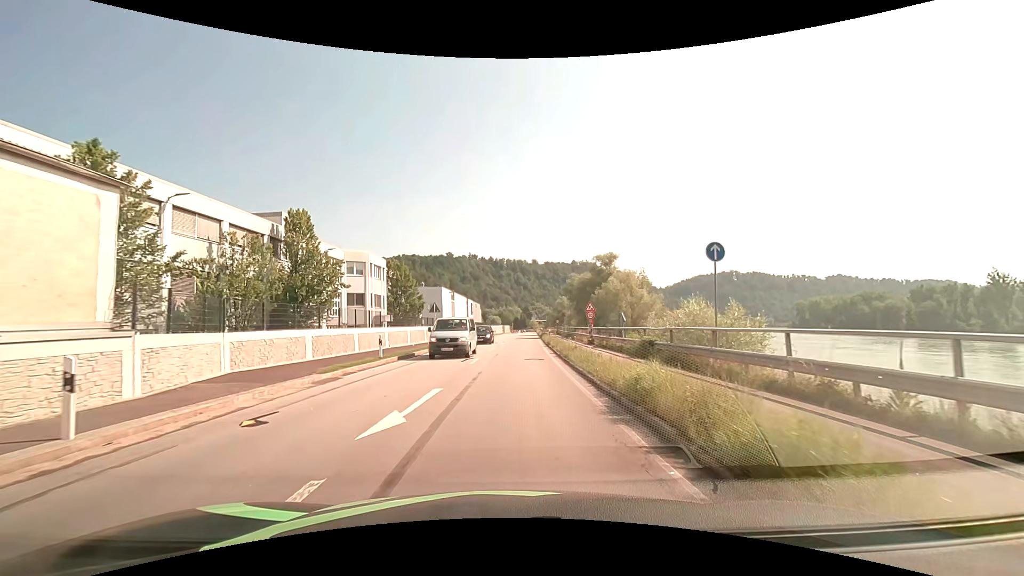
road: primary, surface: asphalt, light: Day
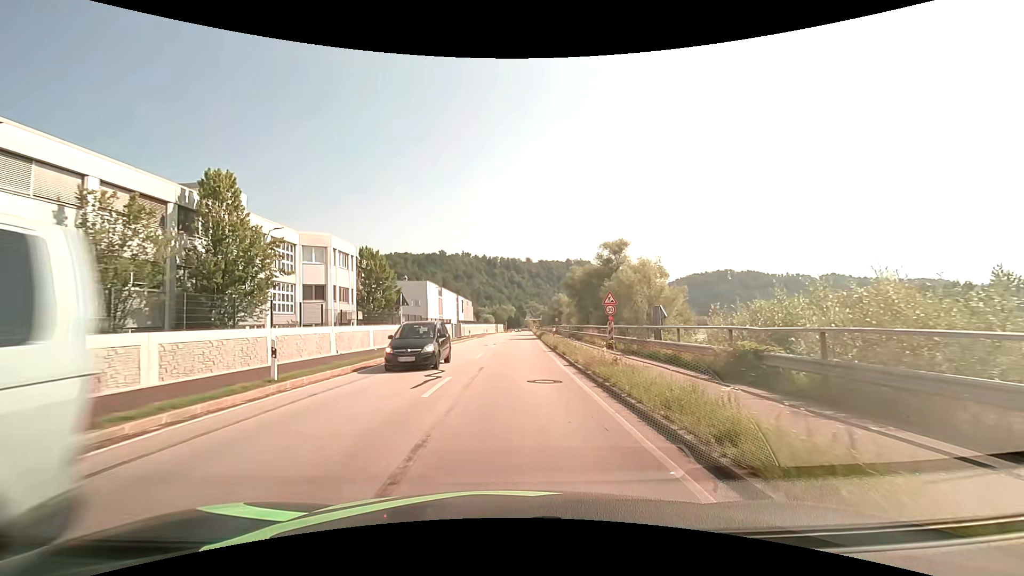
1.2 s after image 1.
(0.0, +9.4) m; +1°
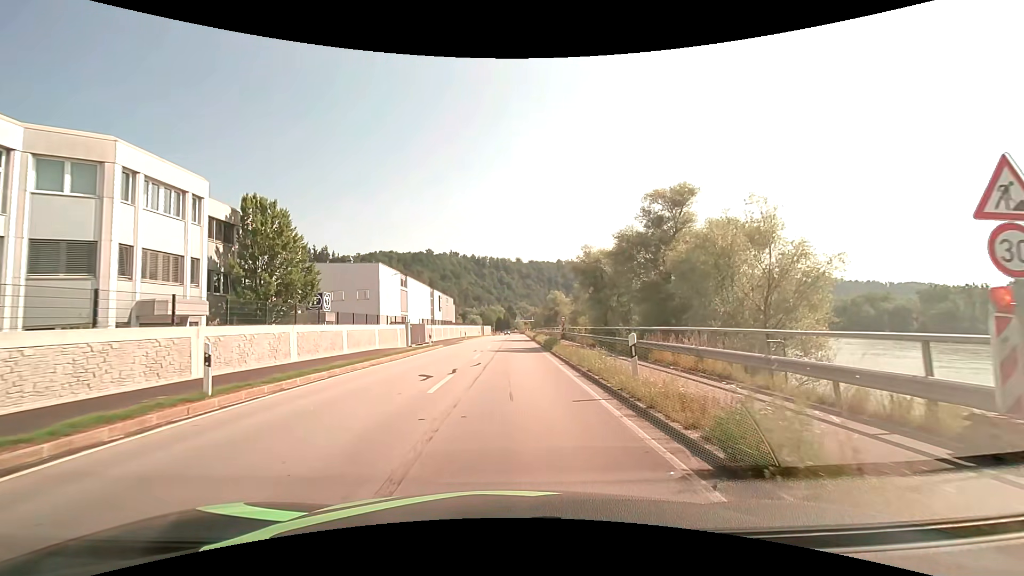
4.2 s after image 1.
(+0.3, +22.9) m; +1°
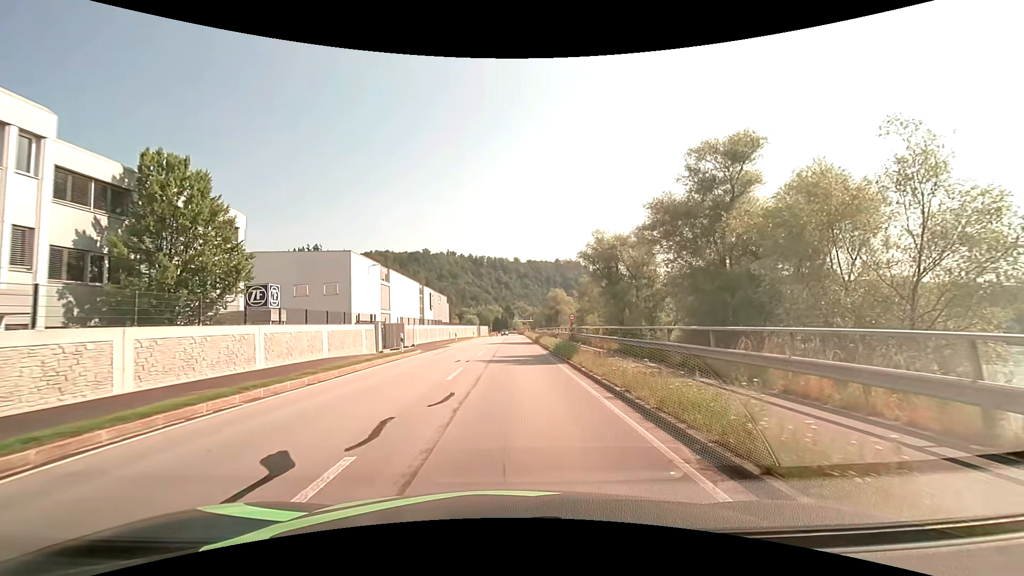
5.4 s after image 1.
(0.0, +9.0) m; 0°
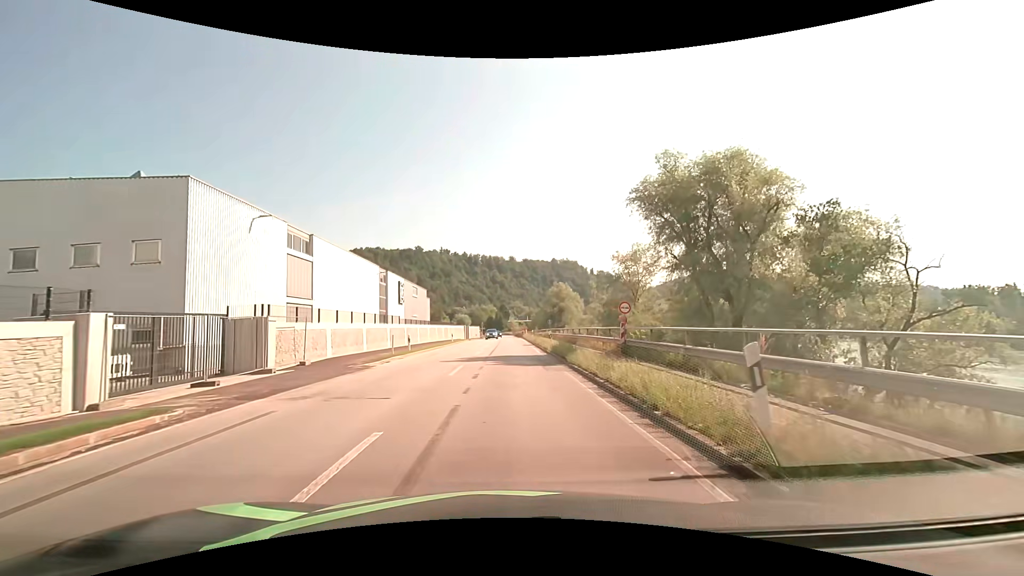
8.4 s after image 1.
(+0.2, +22.4) m; +1°
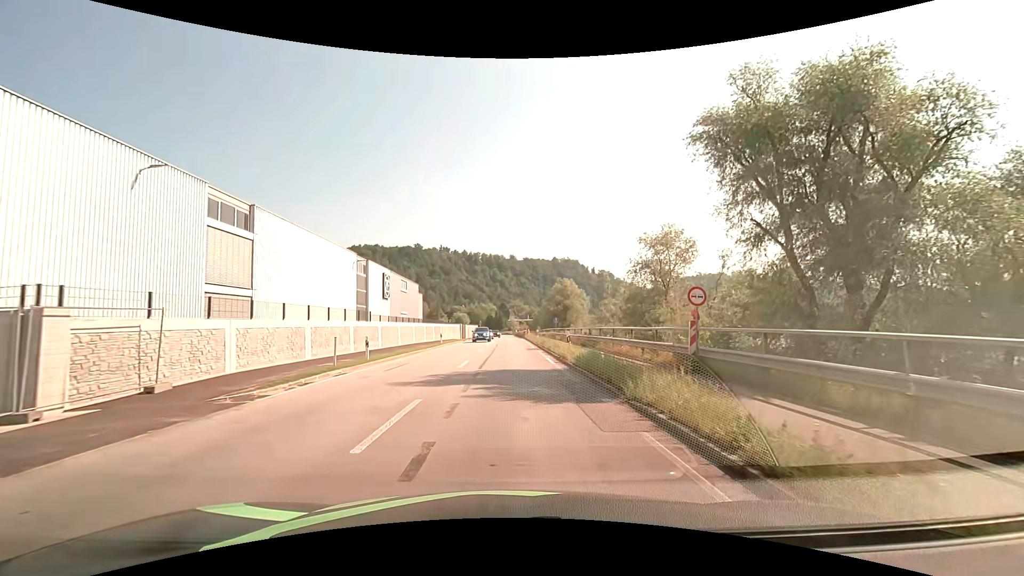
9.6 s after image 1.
(0.0, +8.9) m; 0°
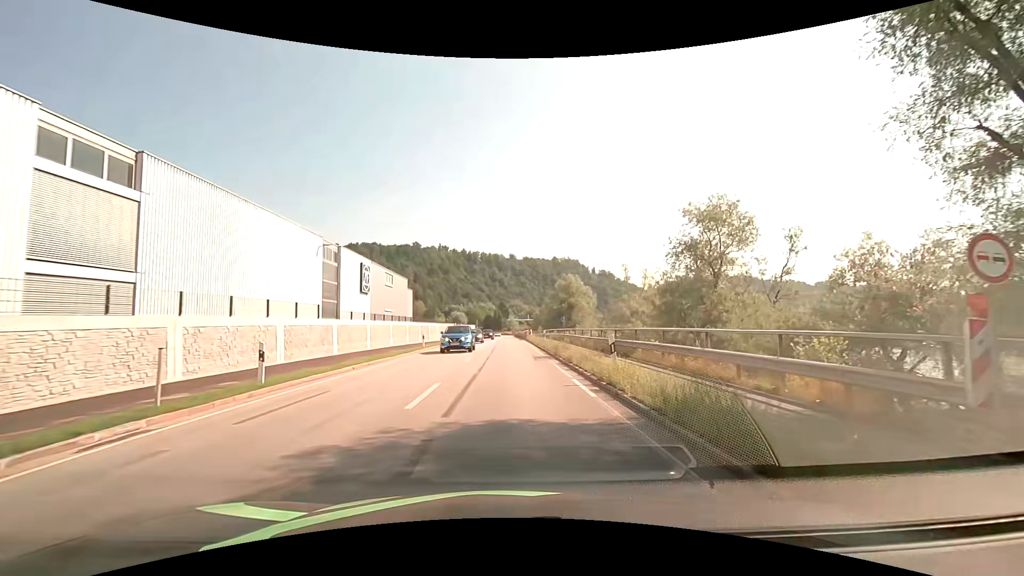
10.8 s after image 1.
(0.0, +8.9) m; +1°
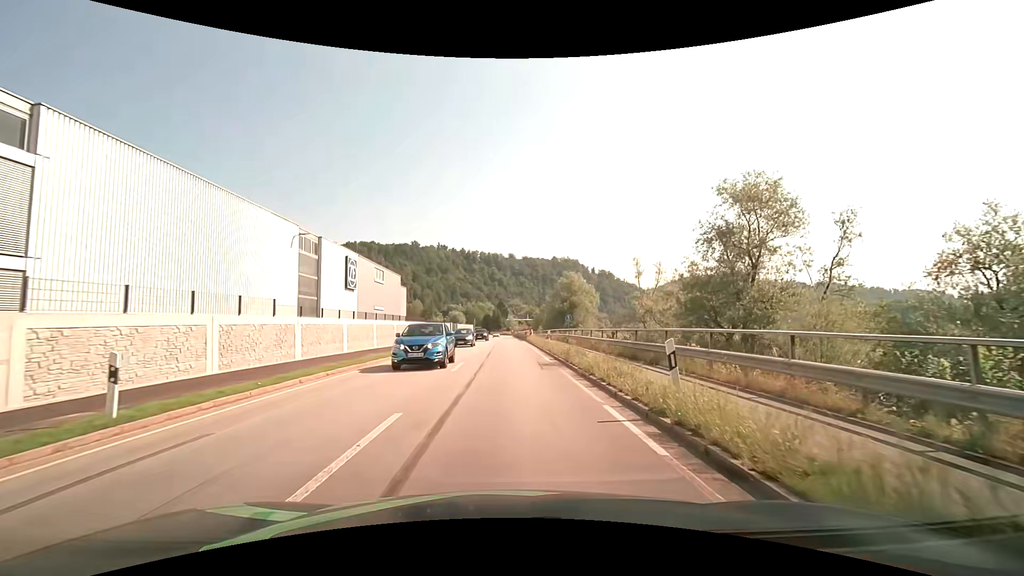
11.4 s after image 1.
(0.0, +4.5) m; 0°
(0, +10) (0, +20) (0, +30) (-1, +40) (-1, +50) (-1, +60) (-1, +70) (-1, +80) (-1, +90) (-1, +100) m
